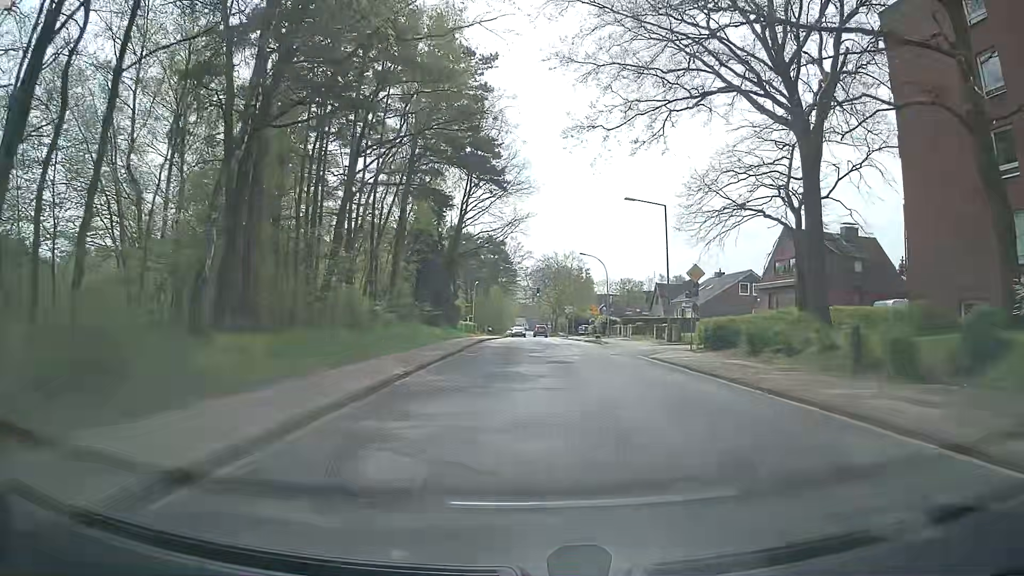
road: tertiary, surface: asphalt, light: Day
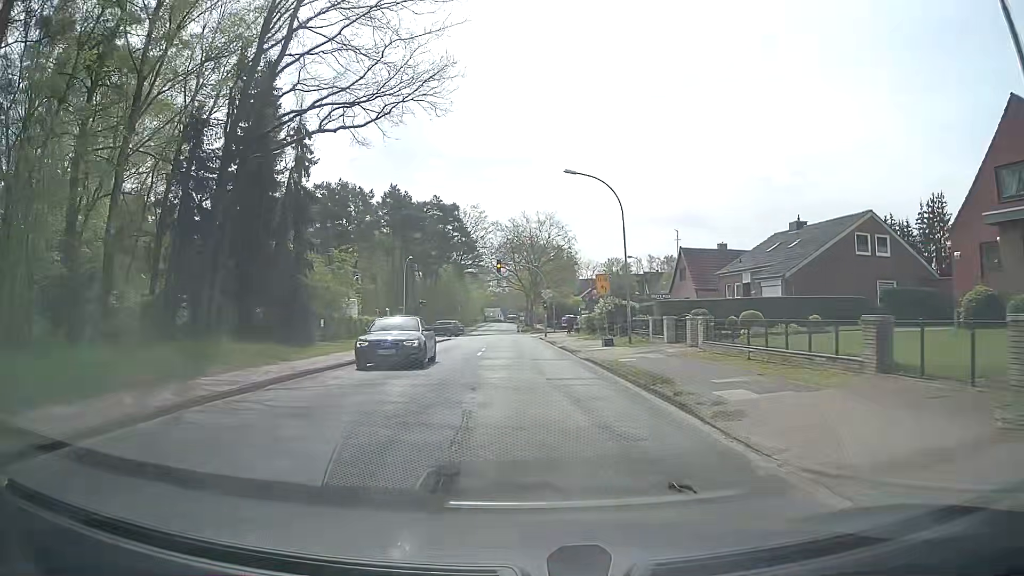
(+1.6, +32.0) m; +3°
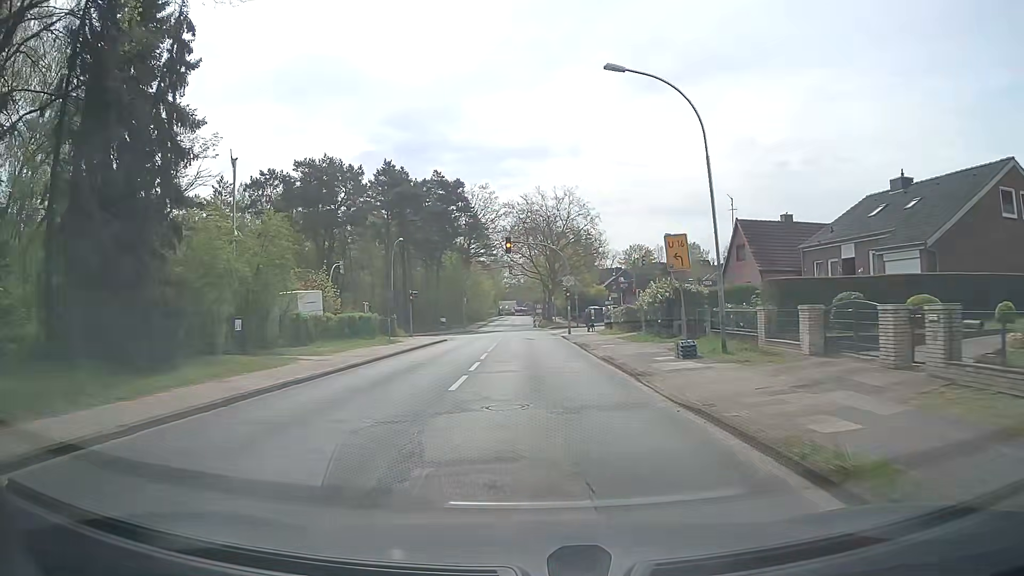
(-0.3, +12.2) m; -3°
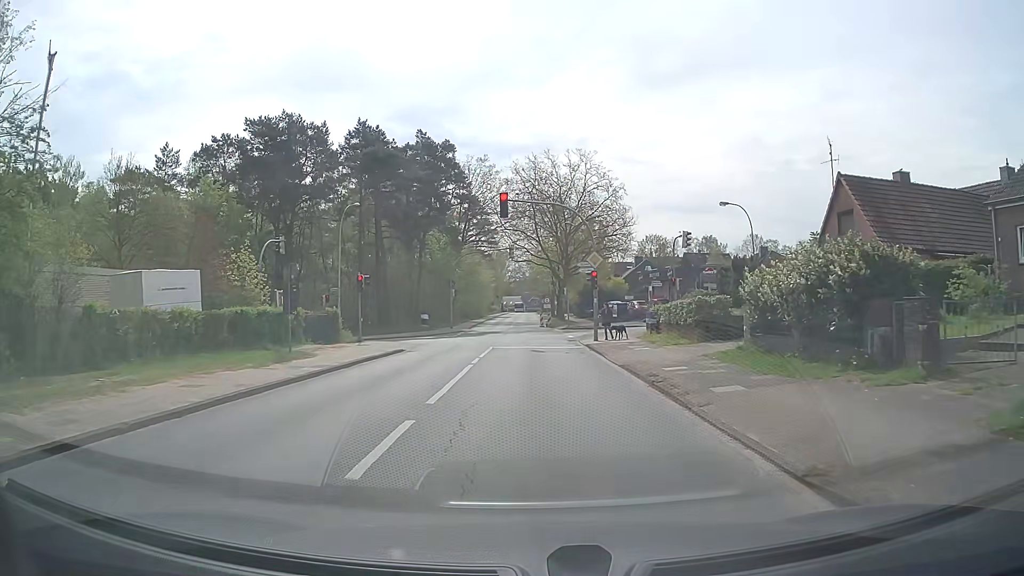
(+0.2, +15.4) m; 0°
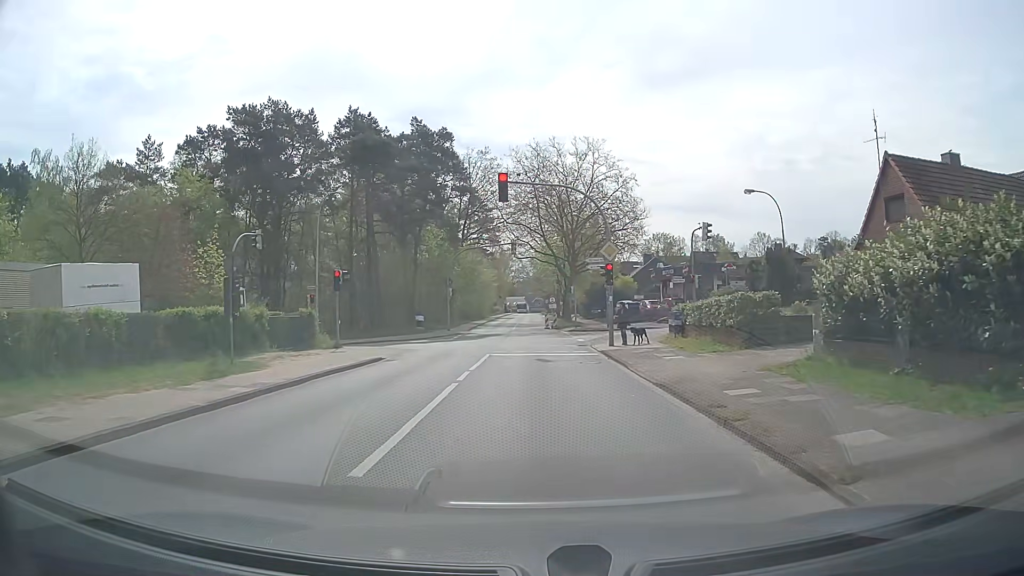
(0.0, +4.4) m; +1°
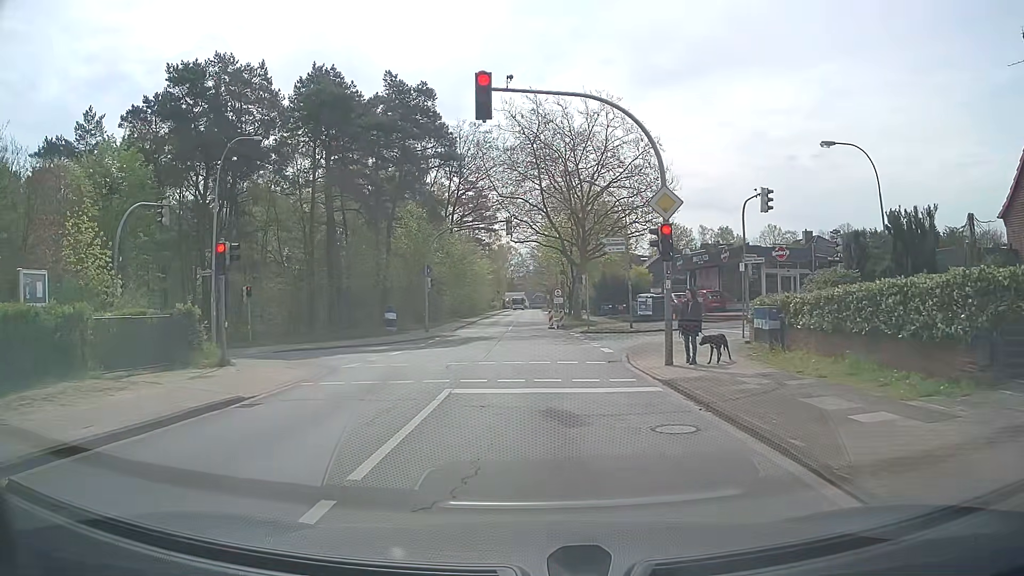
(-0.2, +10.6) m; -1°
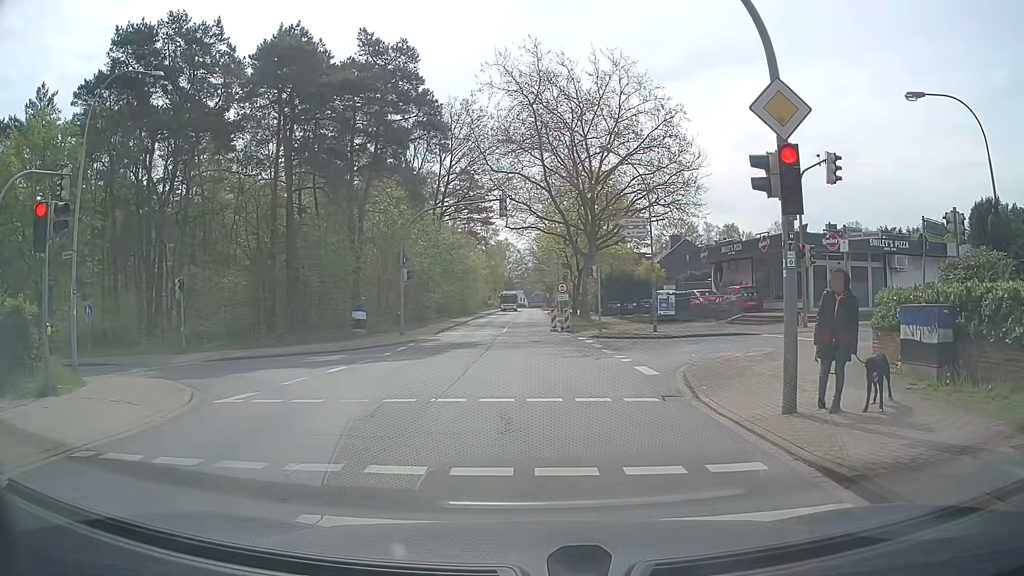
(+0.1, +6.9) m; +1°
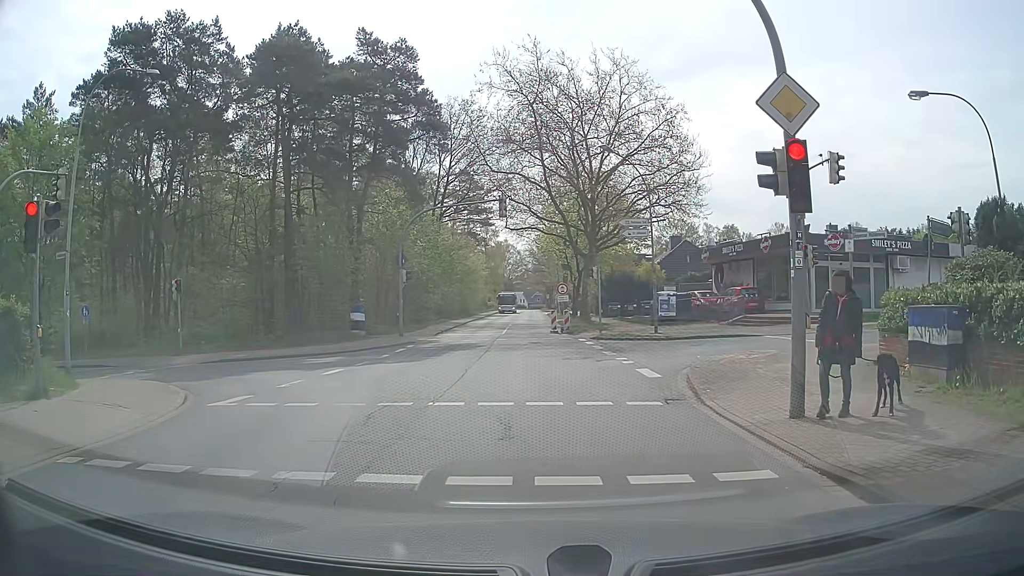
(0.0, +0.2) m; 0°
